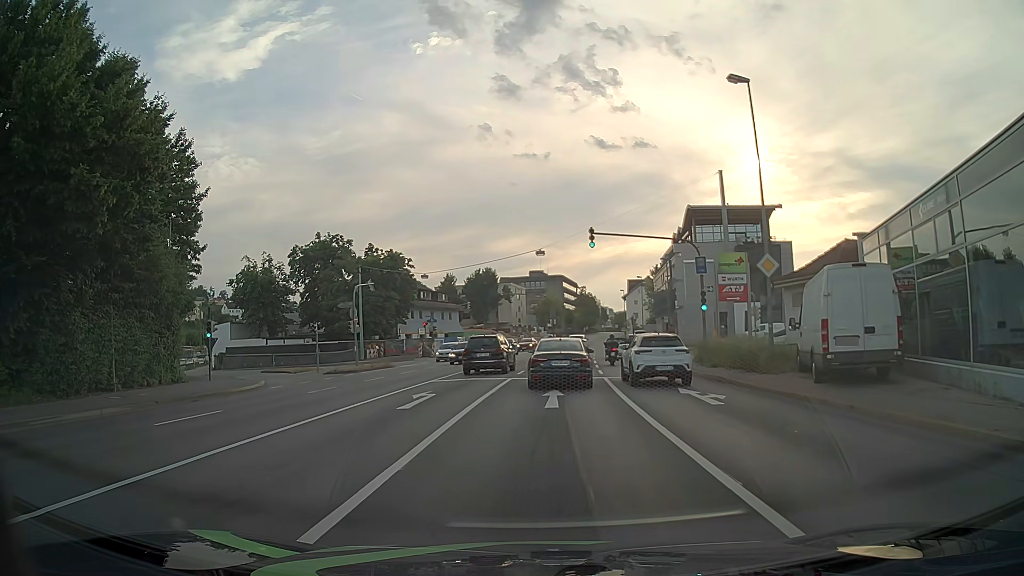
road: primary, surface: asphalt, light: Day
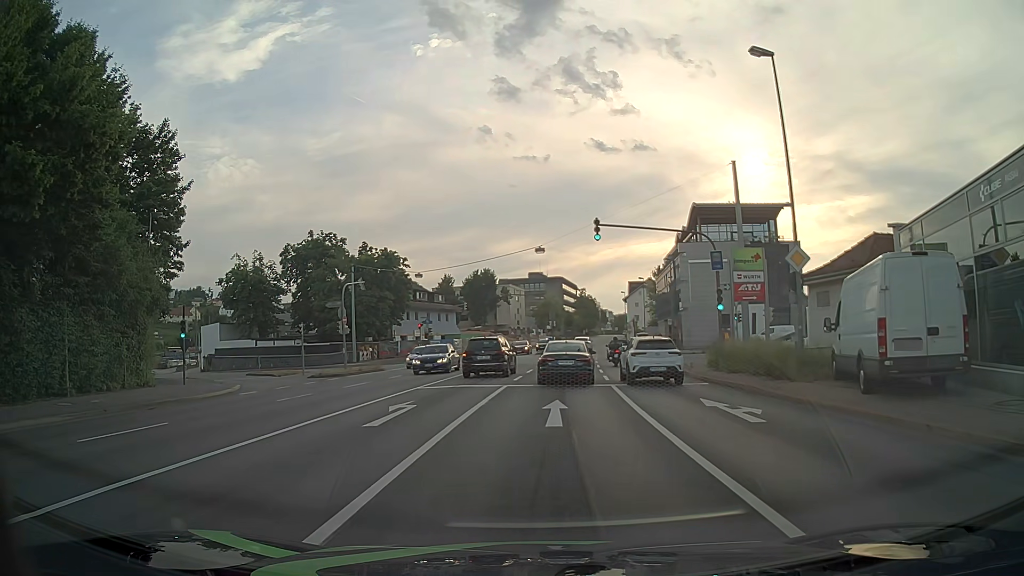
(0.0, +2.8) m; +1°
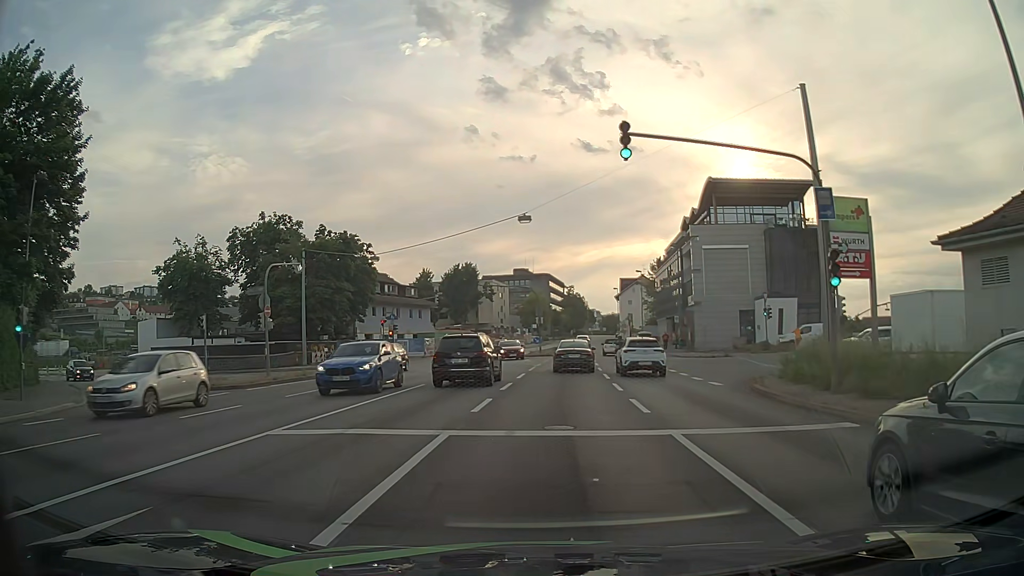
(0.0, +11.6) m; +1°
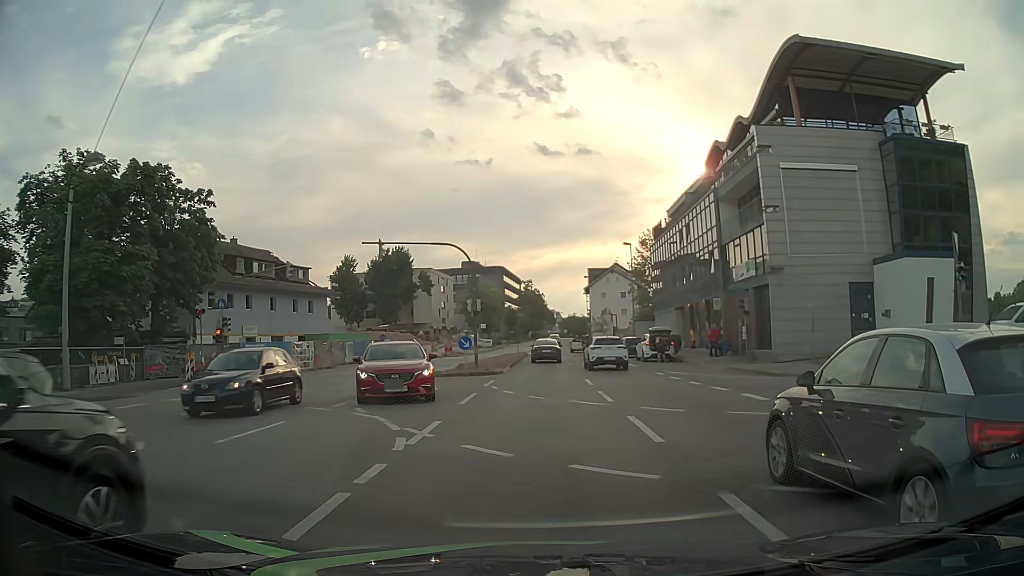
(+1.2, +28.7) m; +4°
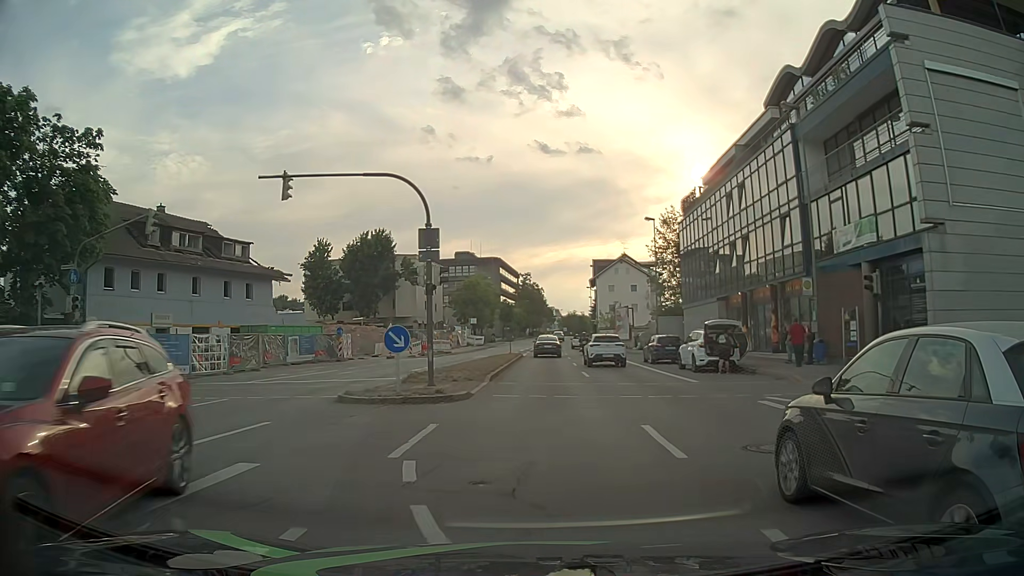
(0.0, +13.4) m; 0°
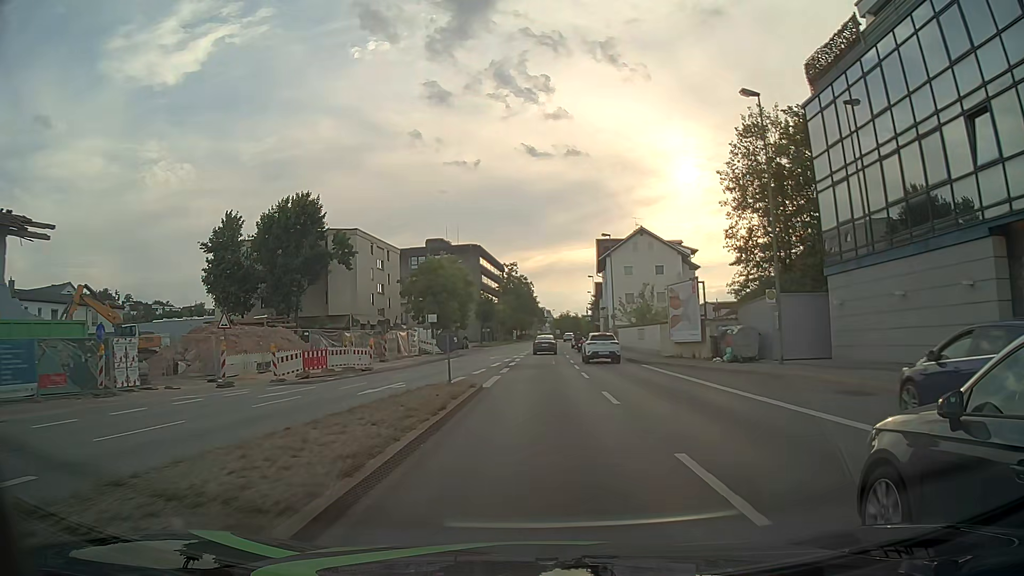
(+0.1, +28.2) m; +1°
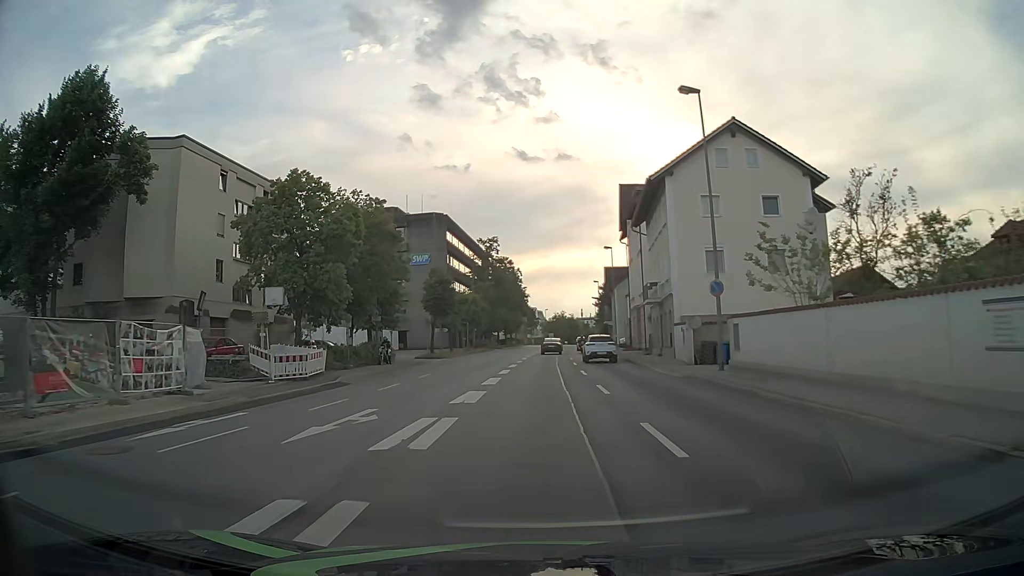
(+0.3, +36.6) m; +1°
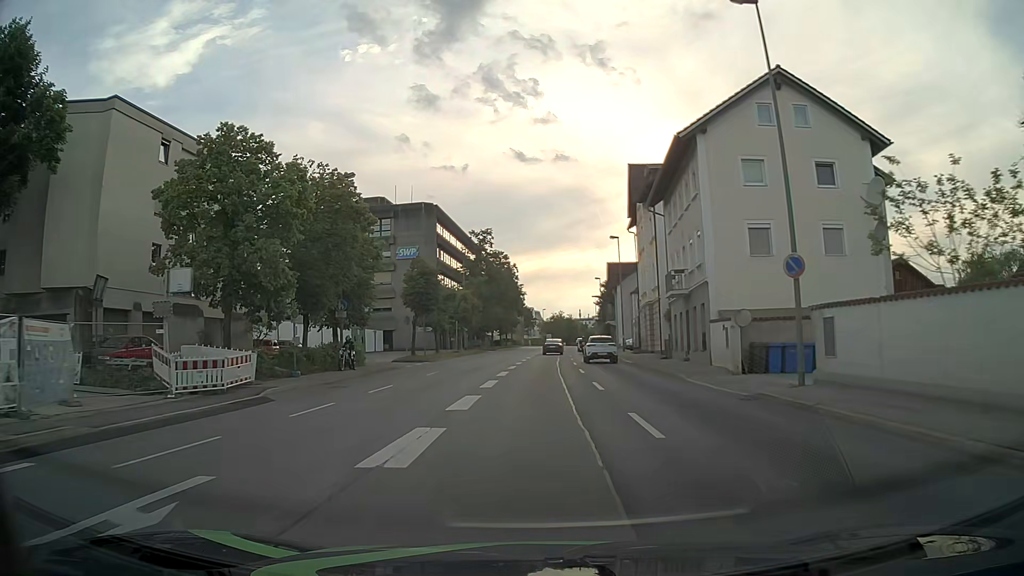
(0.0, +7.4) m; 0°
(0, +10) (0, +20) (0, +30) (+1, +40) (+1, +50) (+1, +60) (+2, +70) (+2, +80) (+3, +90) (+4, +100) m
